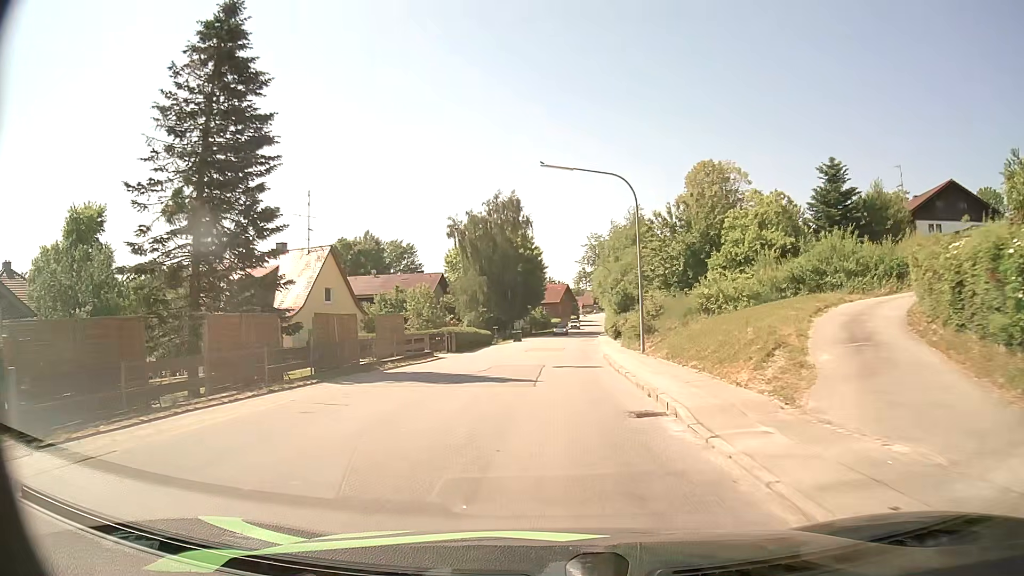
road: secondary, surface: asphalt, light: Day
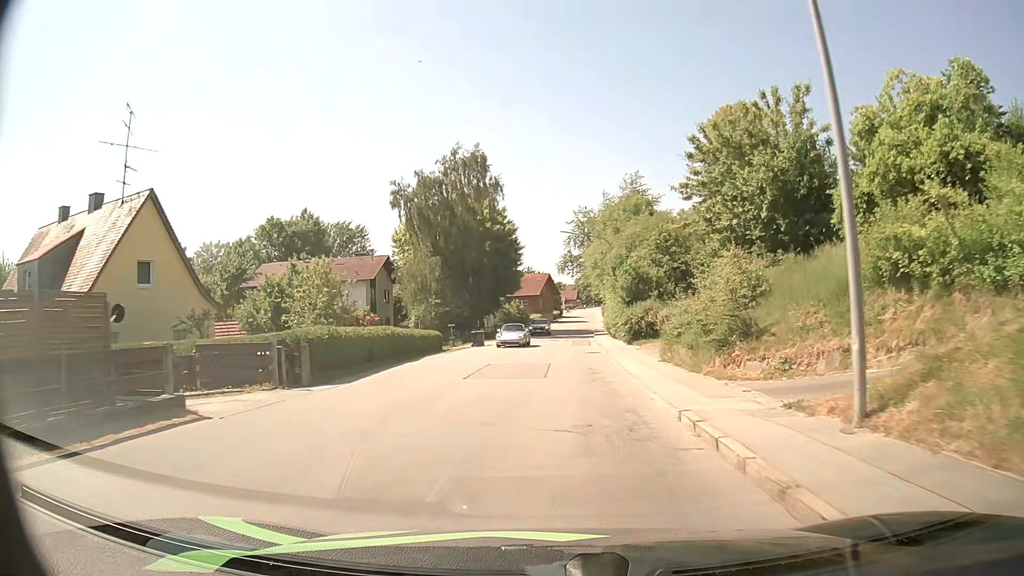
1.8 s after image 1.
(+0.3, +19.9) m; +2°
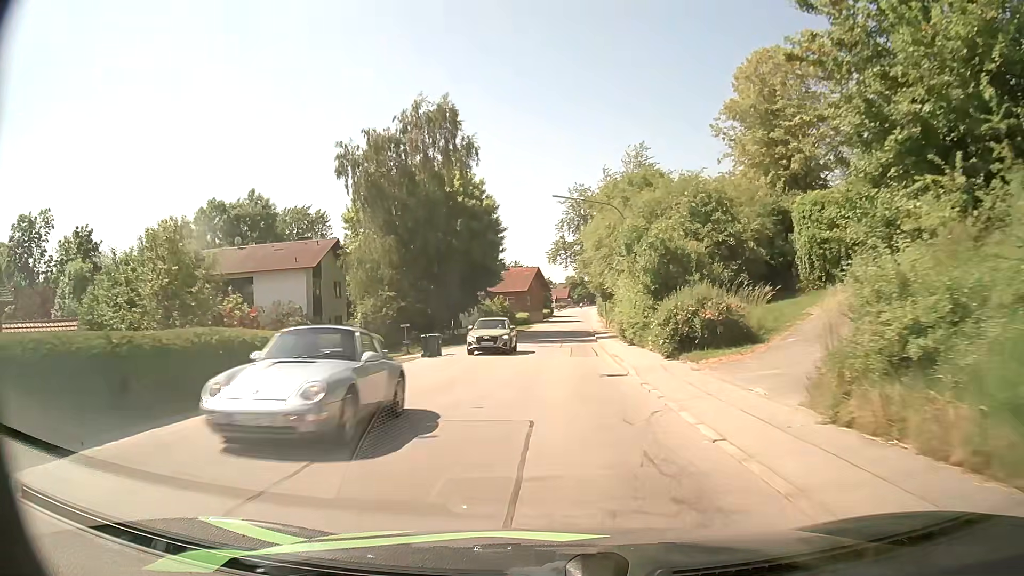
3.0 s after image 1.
(+0.1, +13.5) m; +1°
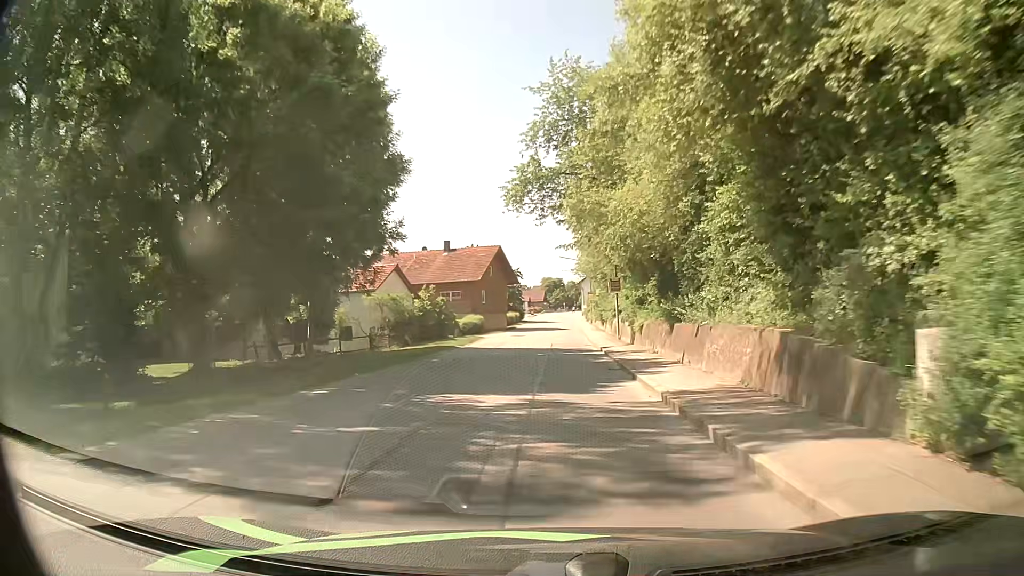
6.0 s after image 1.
(+0.9, +34.7) m; +2°
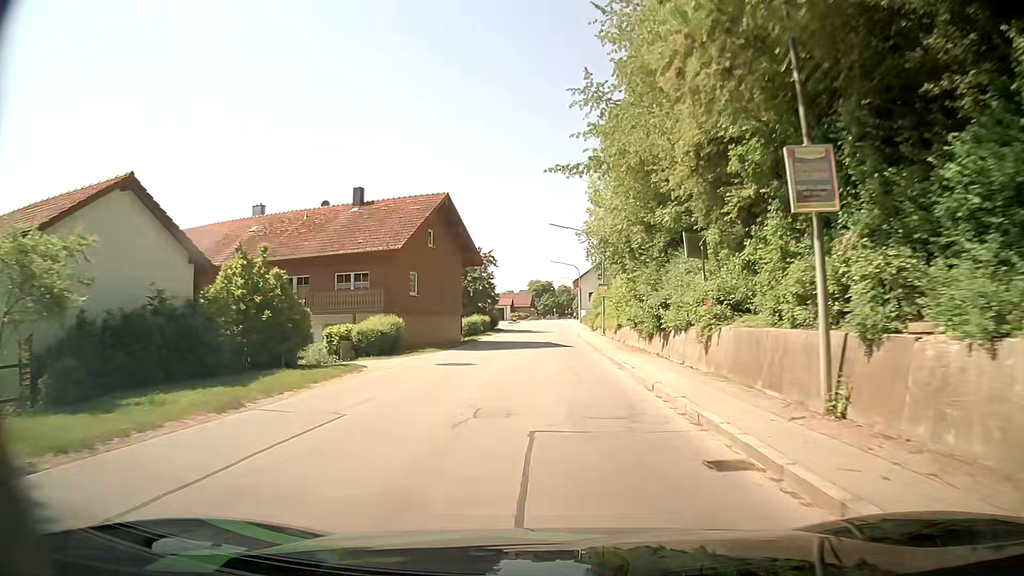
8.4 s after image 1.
(+0.3, +29.6) m; +1°
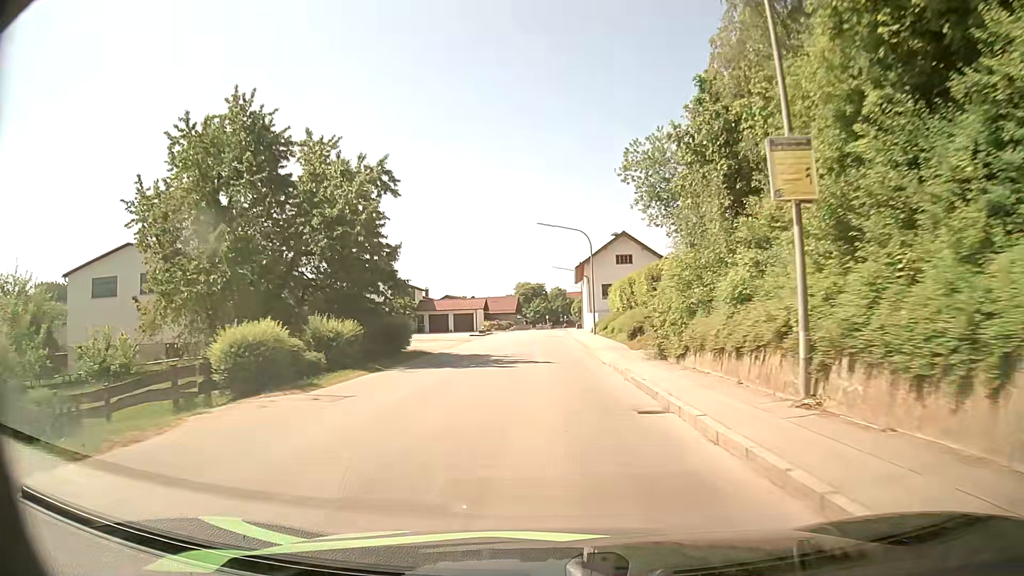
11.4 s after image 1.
(+0.6, +37.3) m; +1°
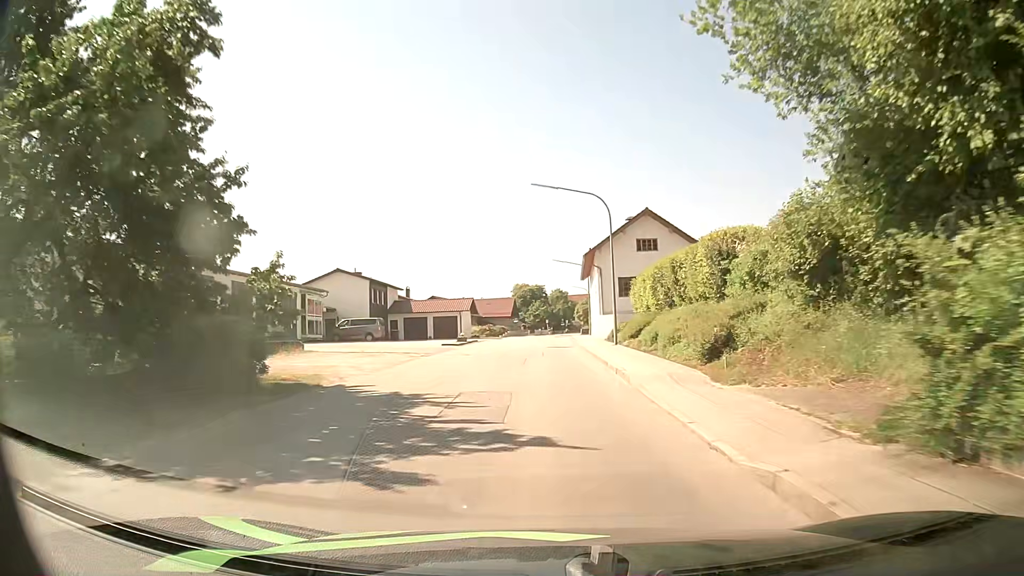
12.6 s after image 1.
(0.0, +14.4) m; 0°
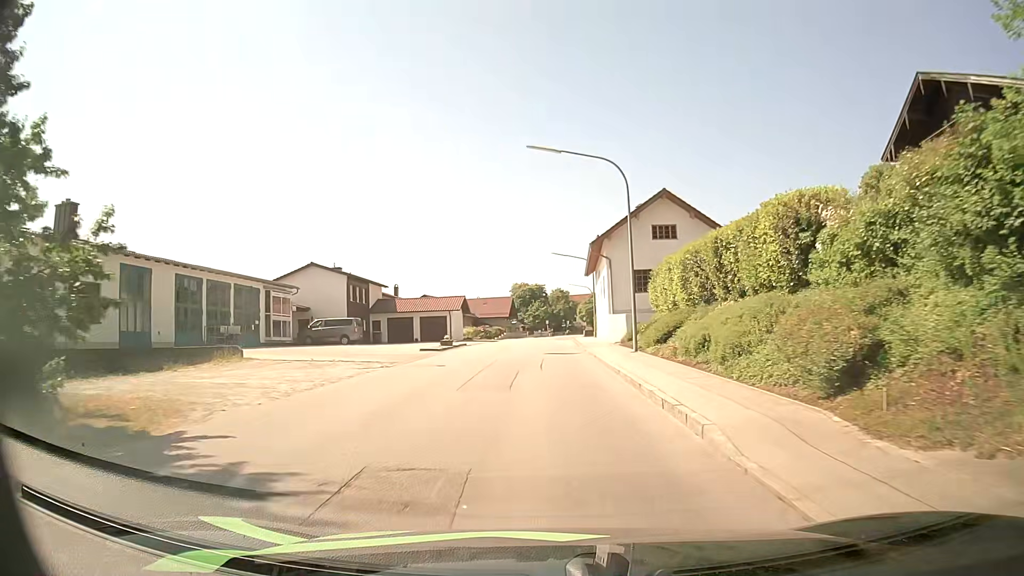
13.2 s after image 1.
(0.0, +7.1) m; 0°
(0, +10) (0, +20) (0, +30) (0, +40) (0, +50) (0, +60) (0, +70) (+1, +80) (+2, +90) (+3, +100) m
